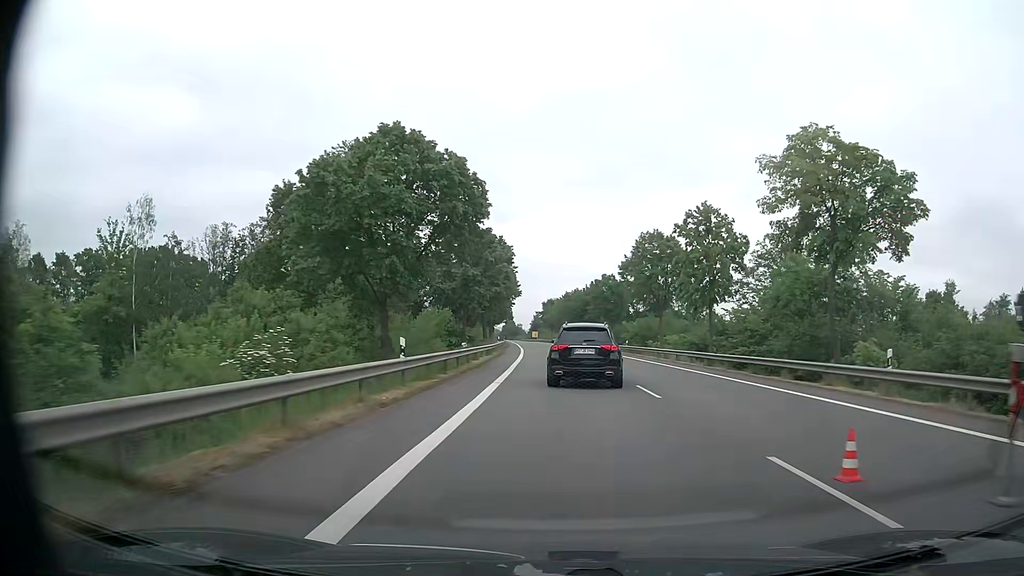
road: primary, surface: asphalt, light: Day
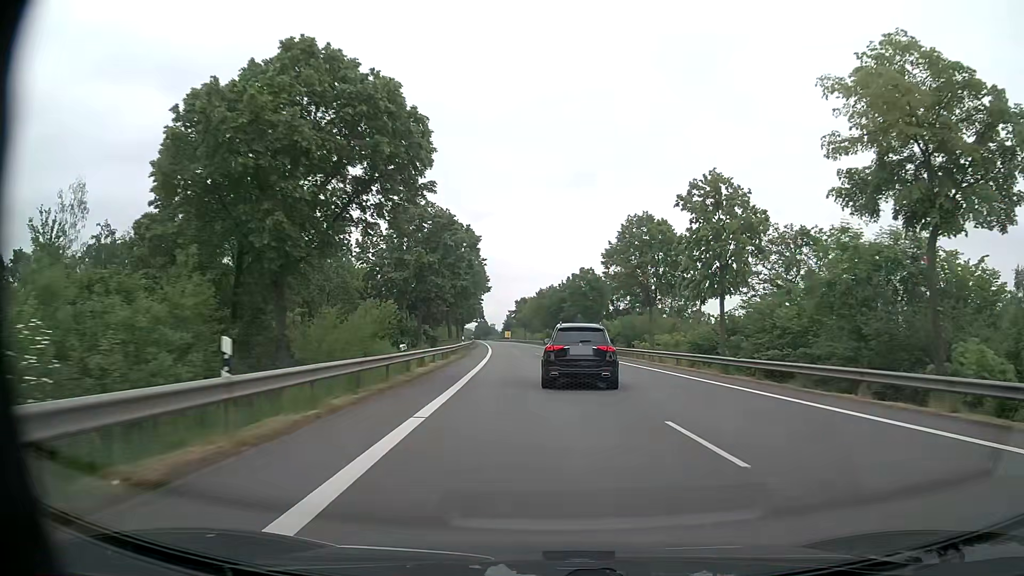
(+0.1, +8.7) m; +2°
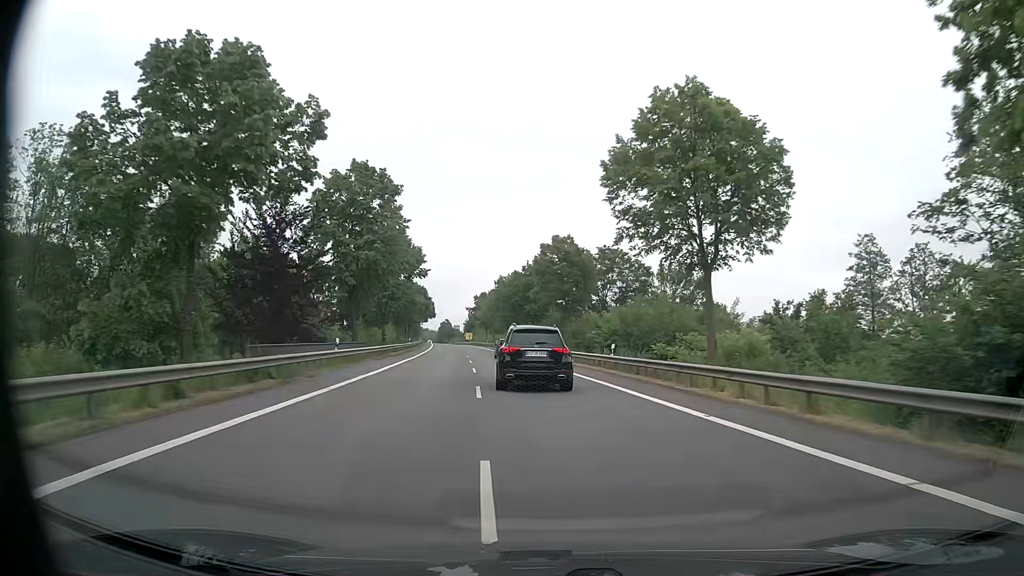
(+1.1, +27.8) m; +3°
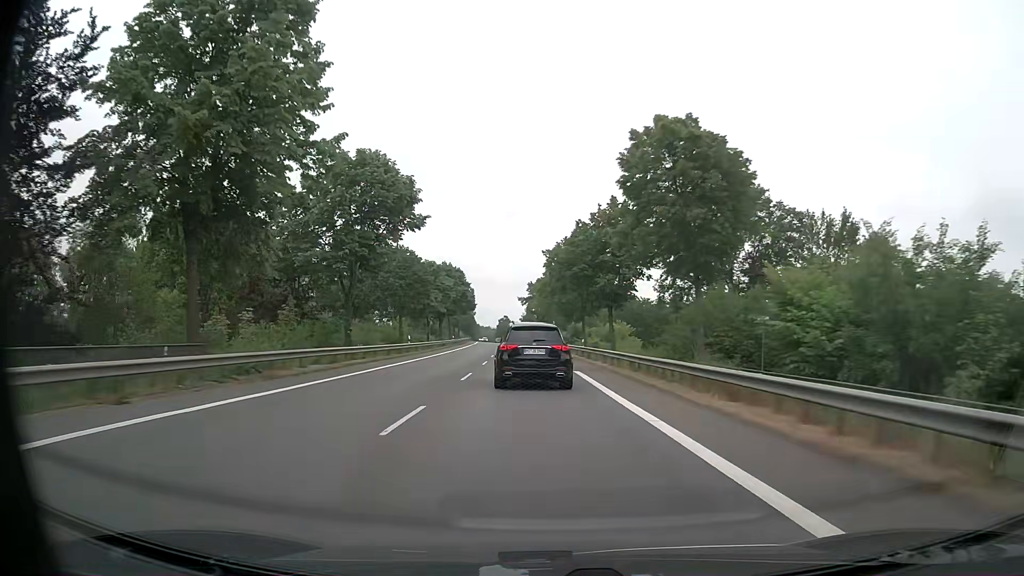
(-1.3, +31.1) m; -5°
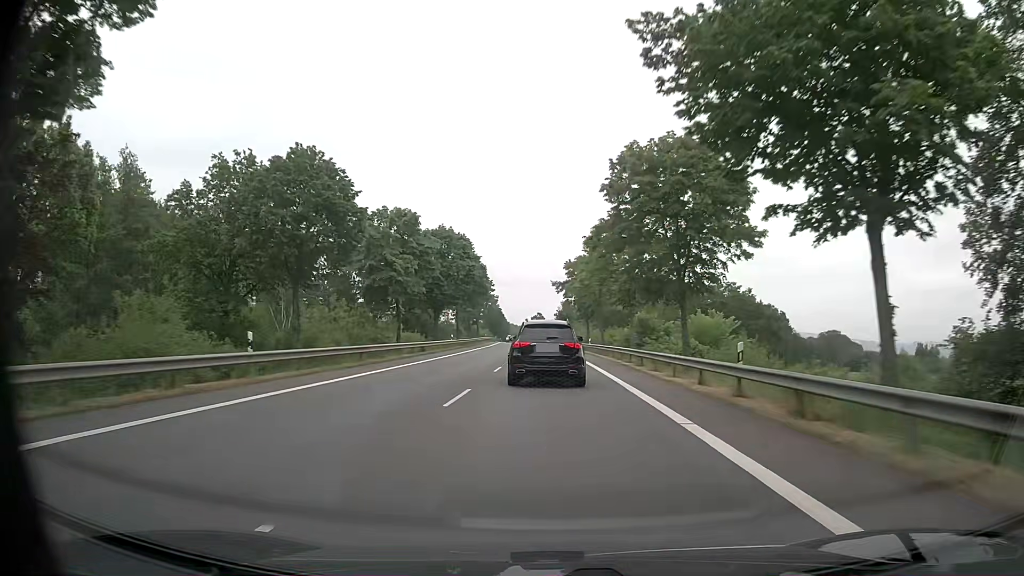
(-1.1, +32.8) m; -3°
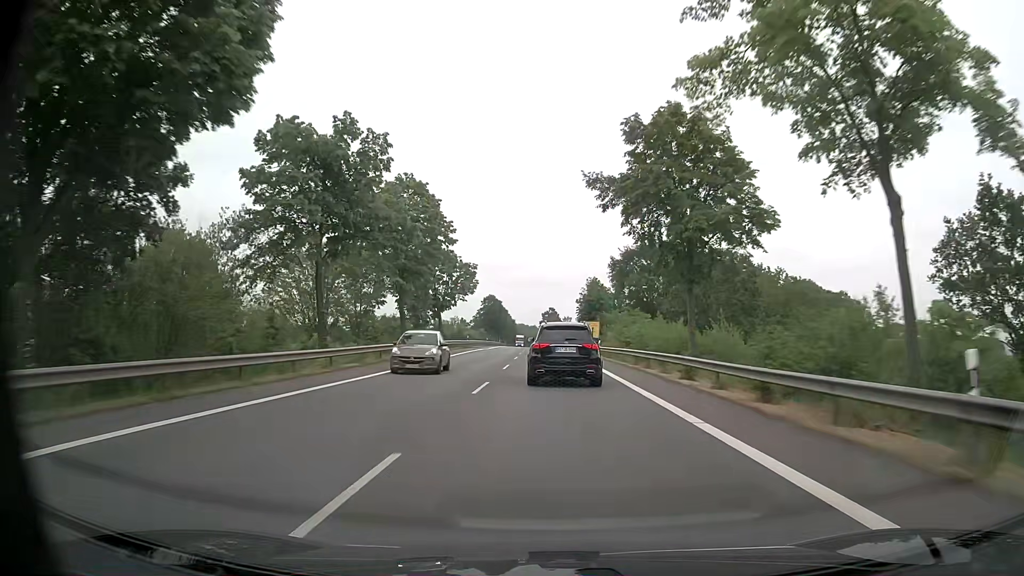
(-0.6, +57.4) m; -1°
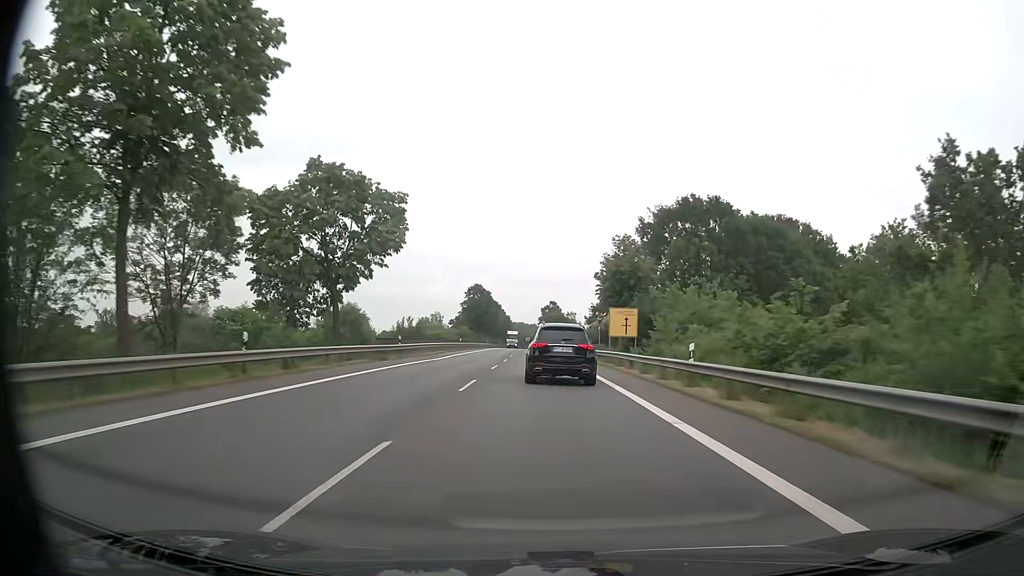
(0.0, +35.3) m; 0°
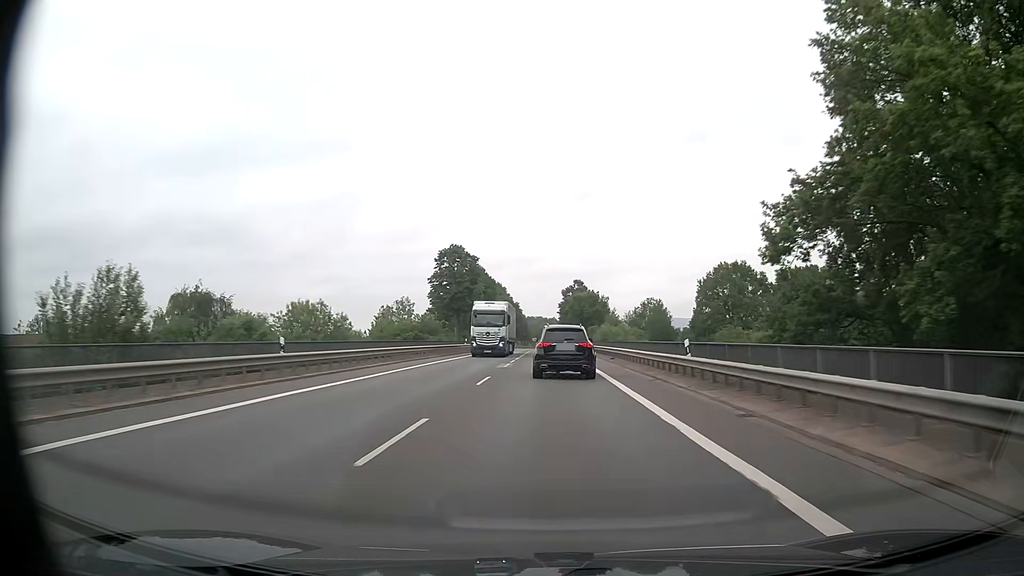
(-0.8, +57.7) m; -2°
(0, +10) (0, +20) (0, +30) (0, +40) (0, +50) (0, +60) (0, +70) (0, +80) (0, +90) (0, +100) m
